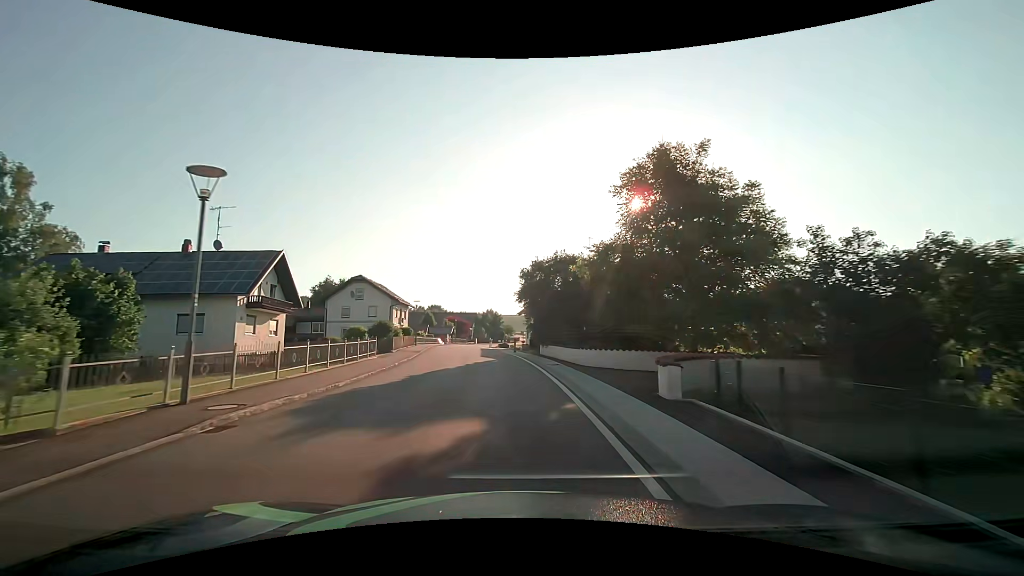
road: secondary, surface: asphalt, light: Day
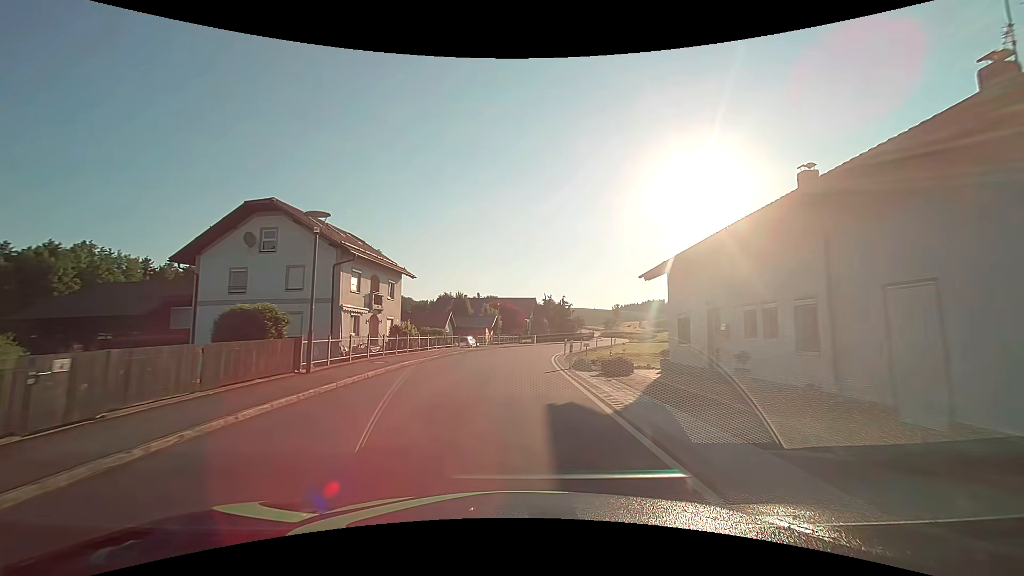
(-2.7, +37.8) m; -6°
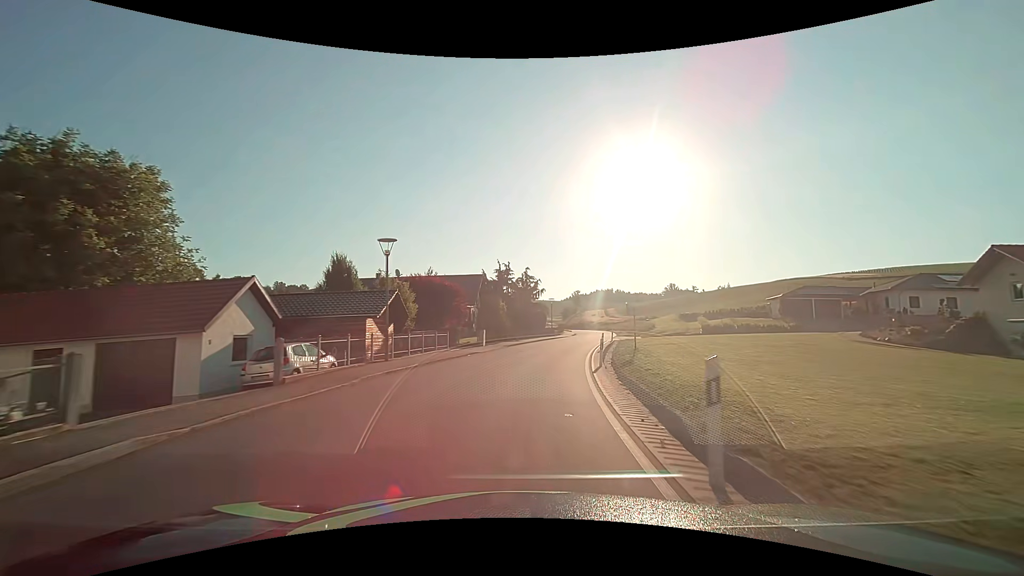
(+0.5, +30.8) m; +5°
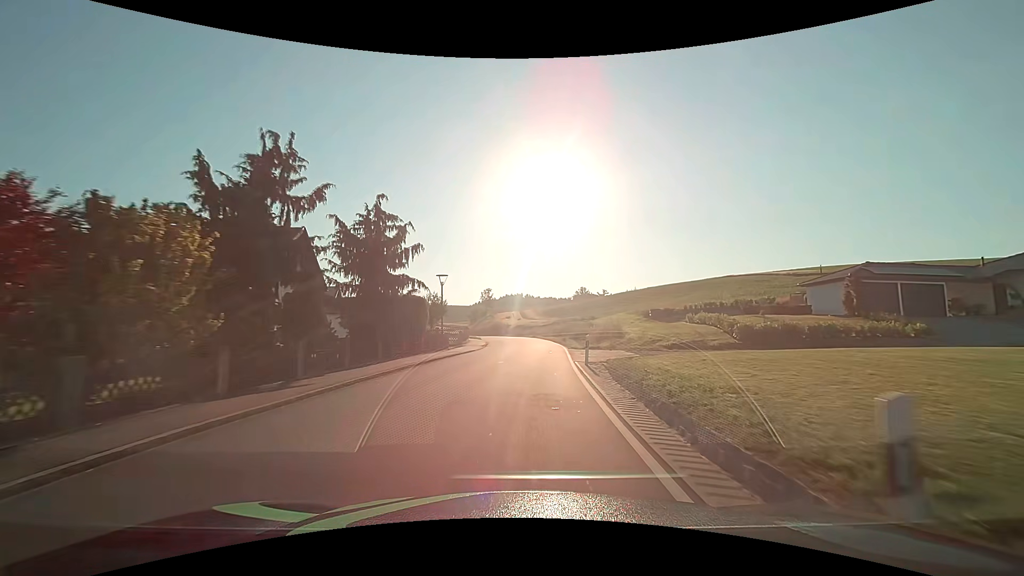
(+2.9, +30.6) m; +10°
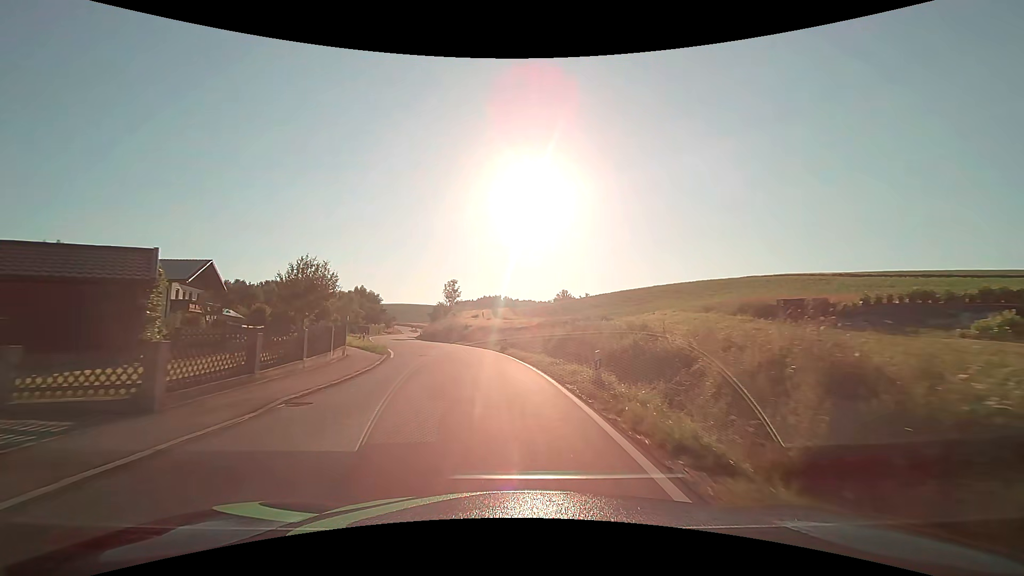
(+1.7, +30.3) m; +3°
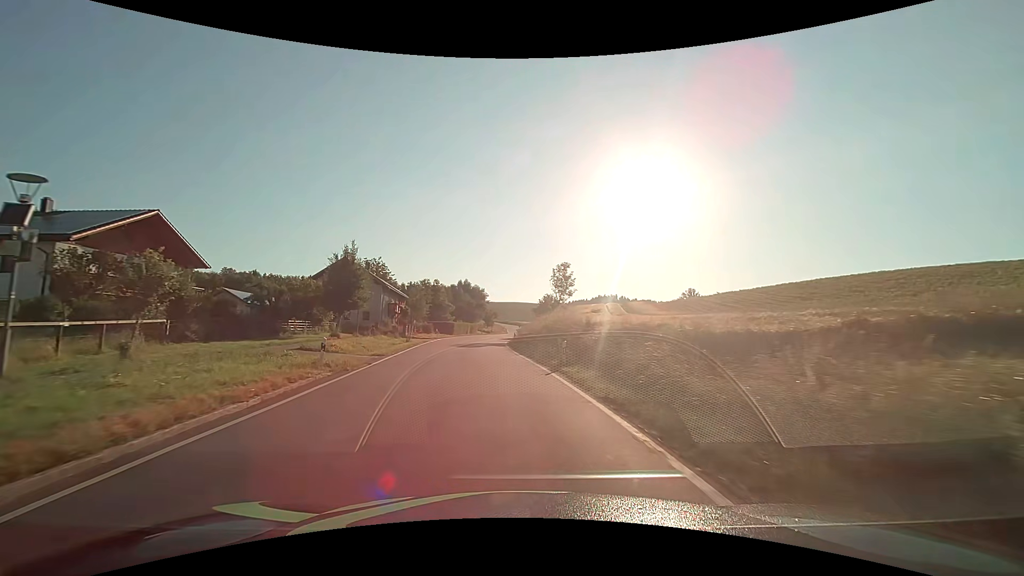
(-3.1, +30.1) m; -13°
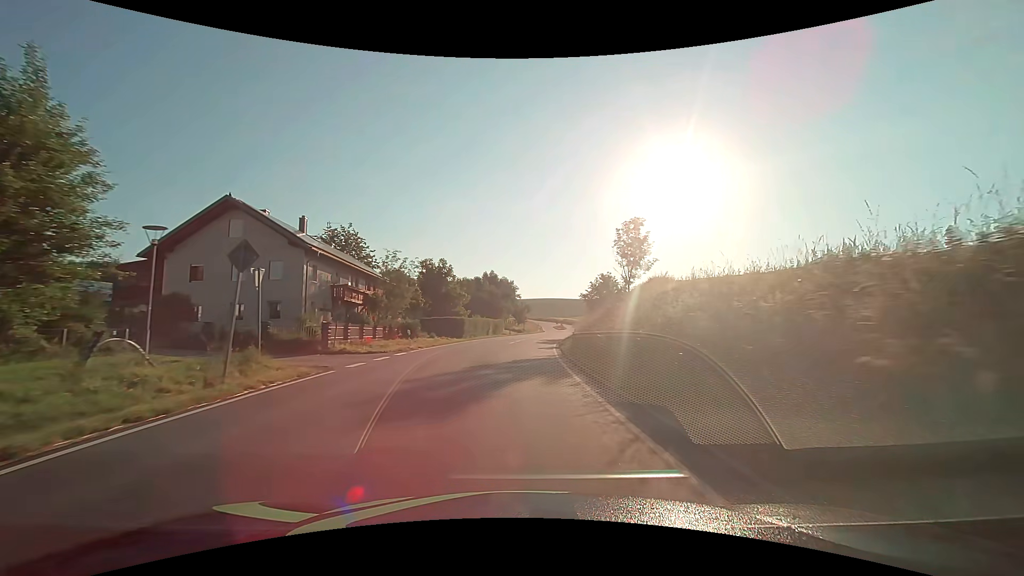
(-1.5, +30.6) m; -3°
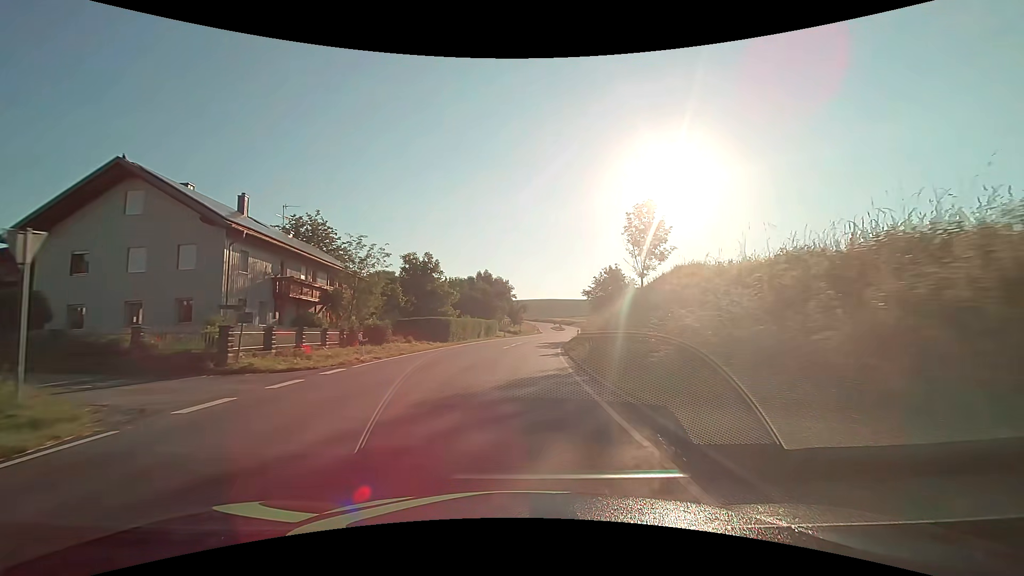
(0.0, +7.7) m; 0°
(0, +10) (0, +20) (+1, +30) (+2, +40) (+3, +50) (+4, +60) (+6, +70) (+7, +80) (+9, +89) (+10, +99) m
